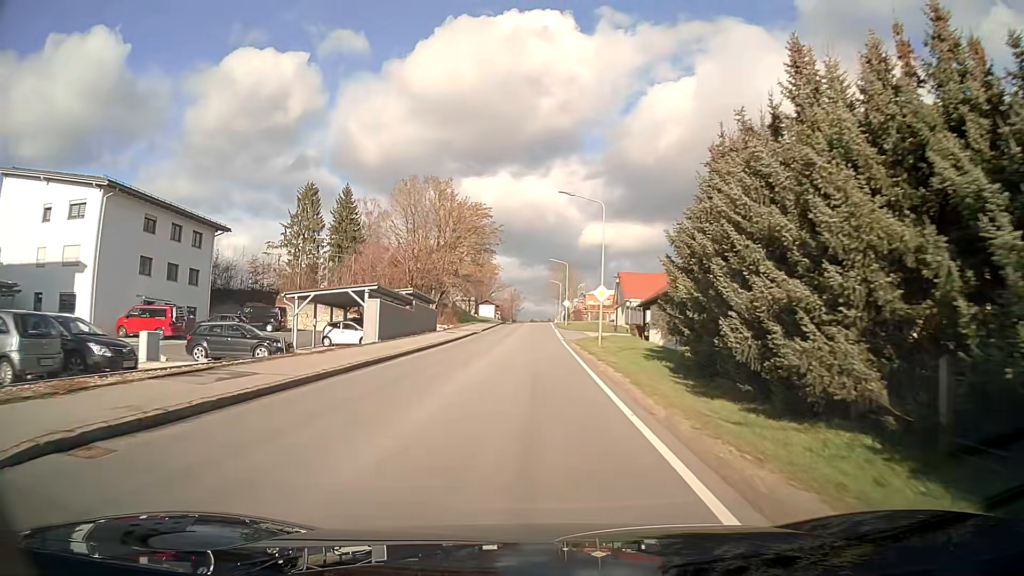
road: tertiary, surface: asphalt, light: Day
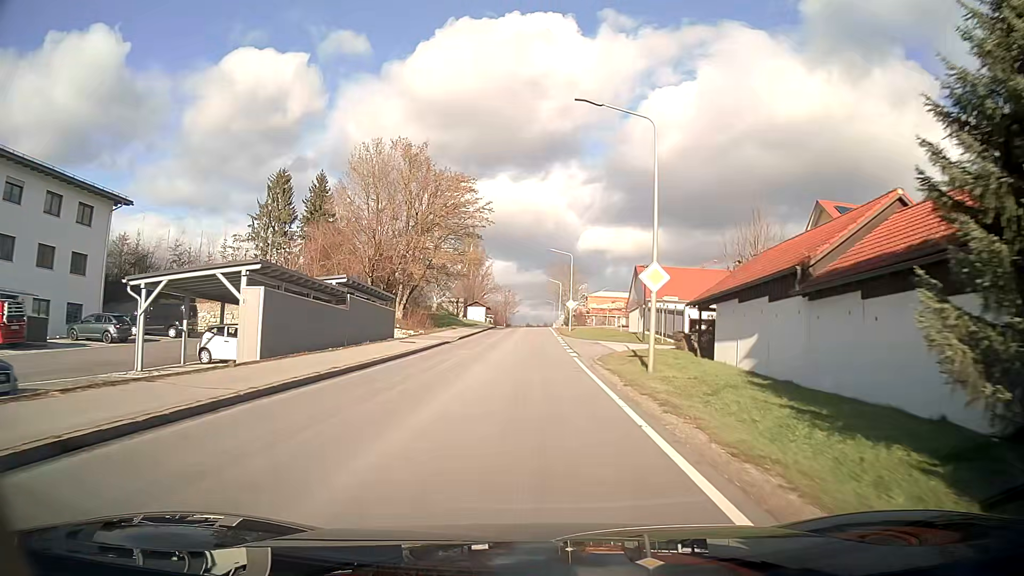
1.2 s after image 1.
(+0.1, +15.0) m; +1°
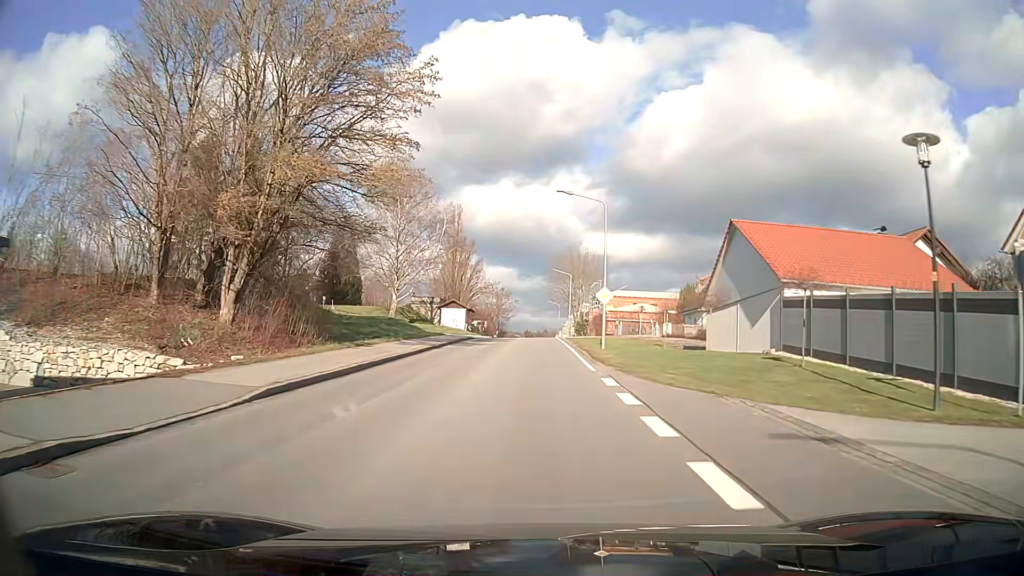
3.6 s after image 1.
(0.0, +30.0) m; 0°
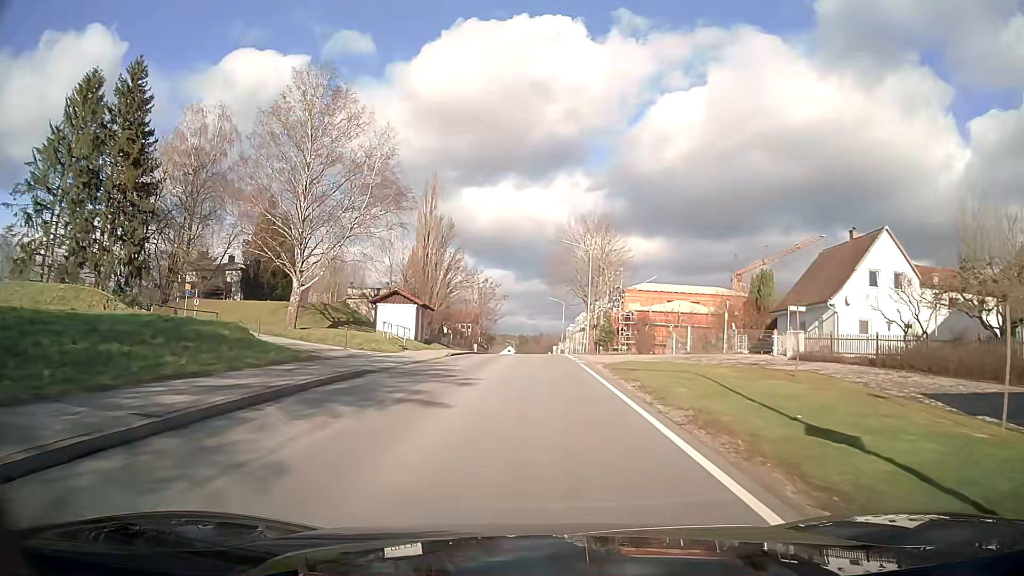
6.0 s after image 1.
(0.0, +30.2) m; 0°
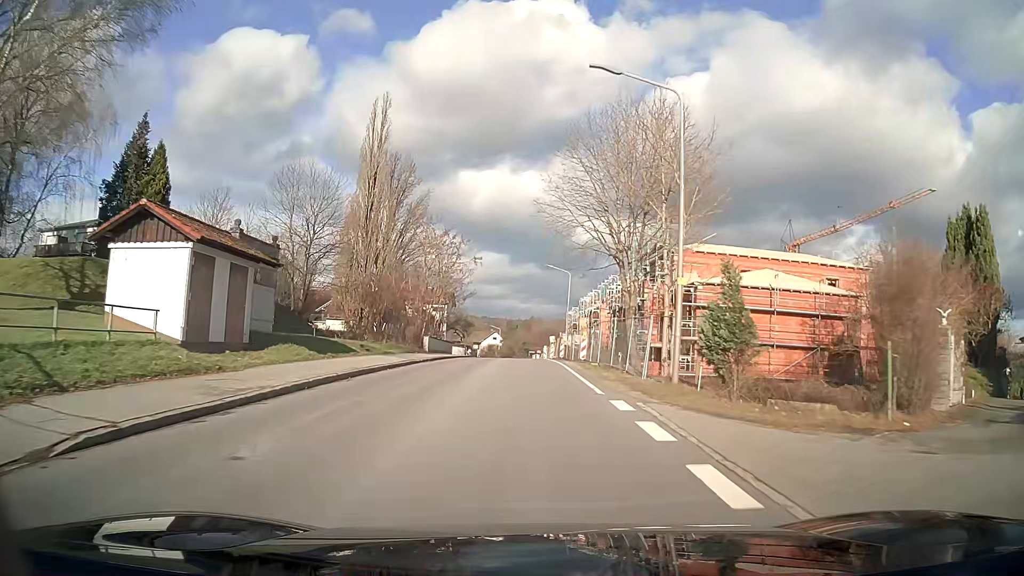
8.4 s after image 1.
(+0.2, +30.5) m; +1°
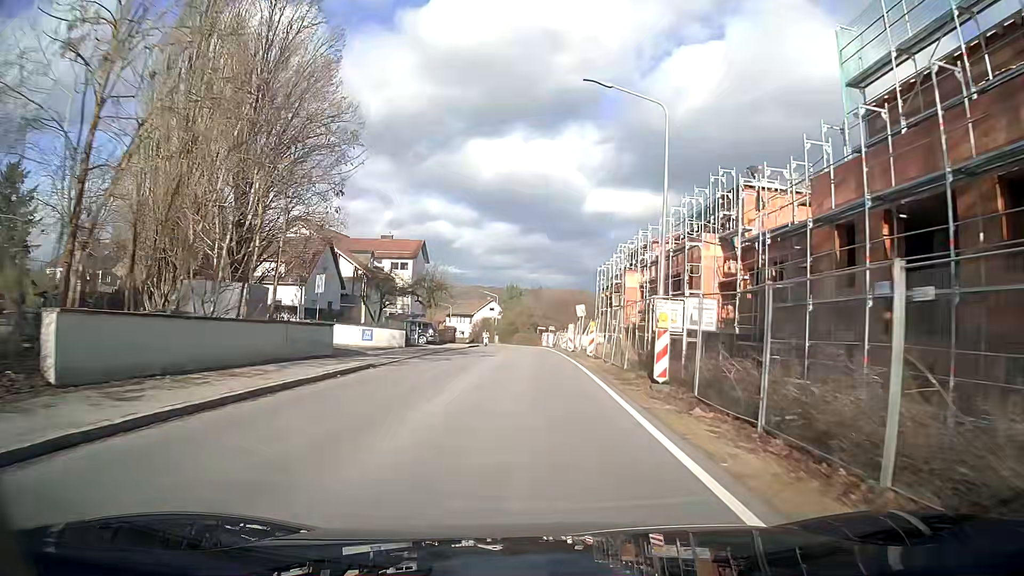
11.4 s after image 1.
(-0.1, +39.0) m; 0°
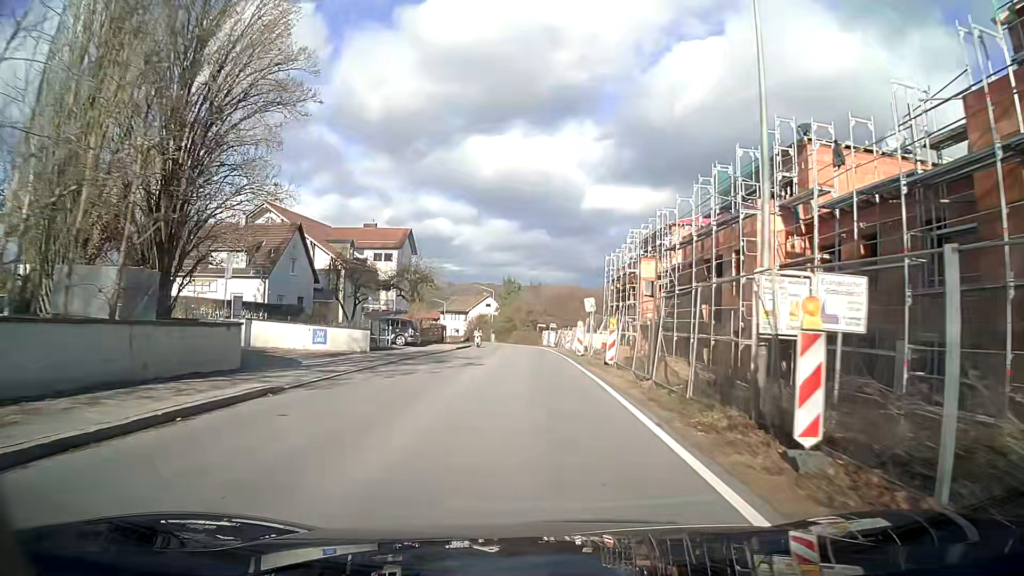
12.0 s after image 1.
(0.0, +7.9) m; 0°
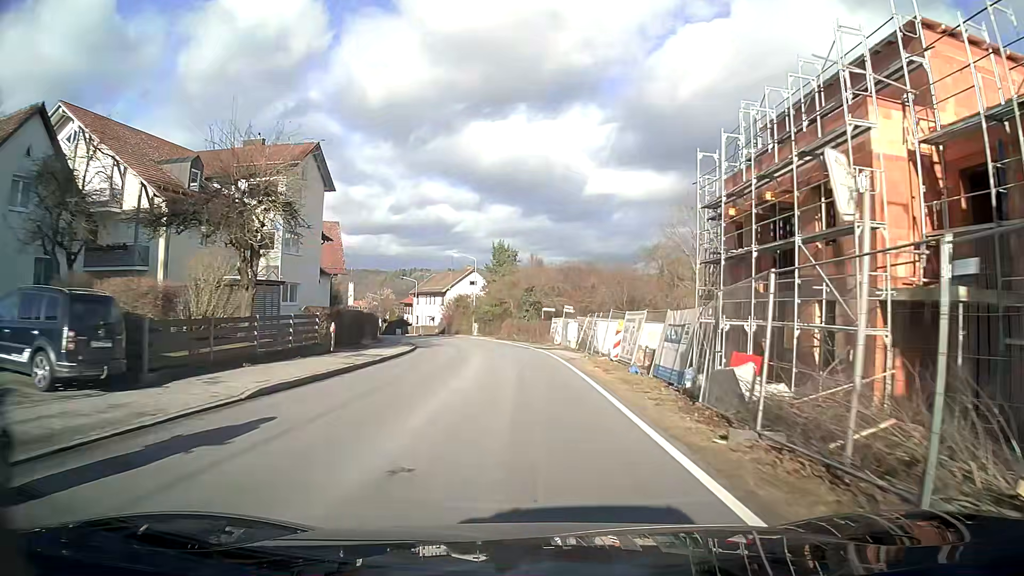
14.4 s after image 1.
(0.0, +31.6) m; 0°
(0, +10) (-1, +20) (-2, +30) (-3, +40) (-5, +50) (-8, +59) (-12, +69) (-15, +78) (-19, +87) (-22, +97) m
